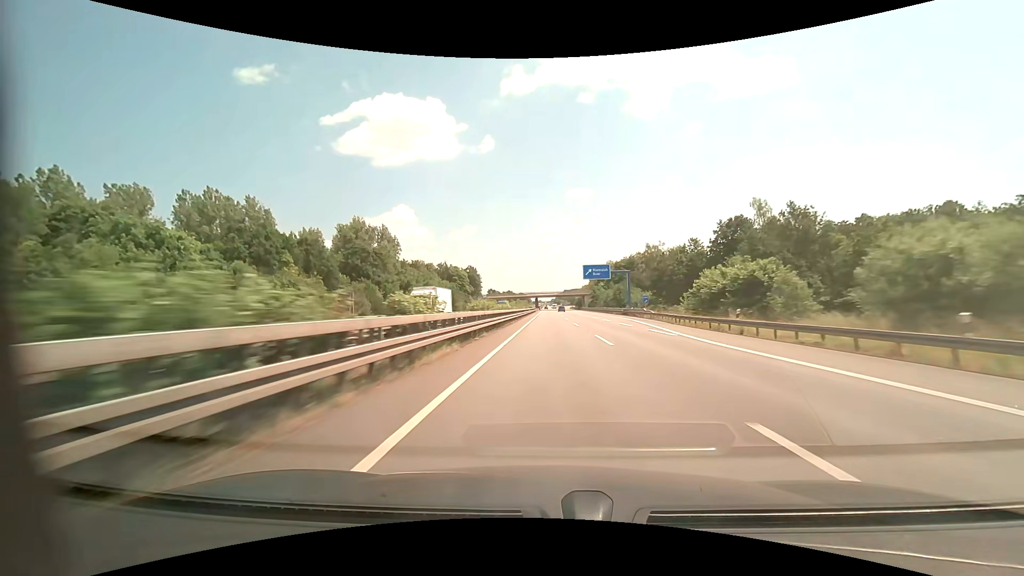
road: motorway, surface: asphalt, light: Day
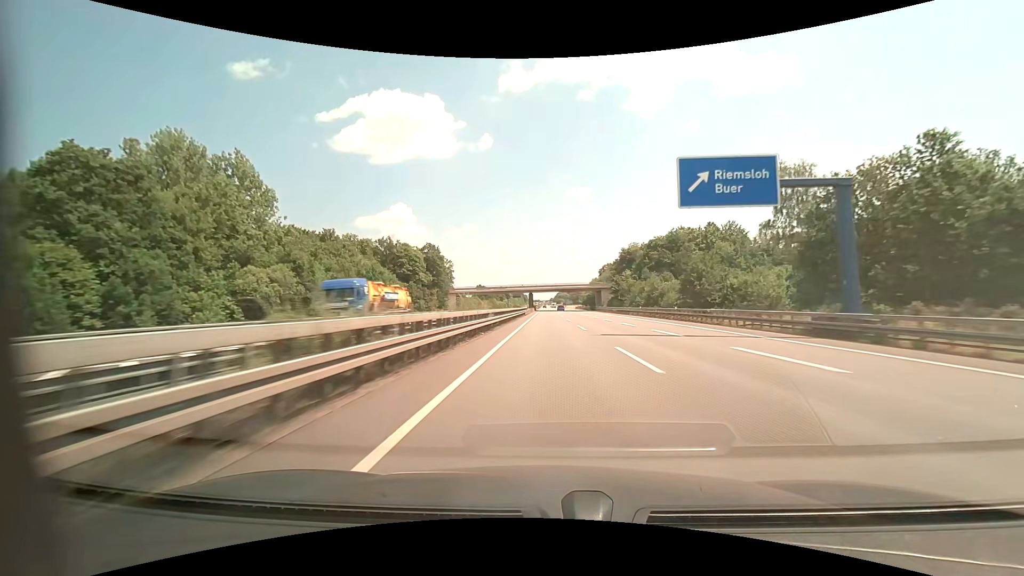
(0.0, +62.1) m; 0°
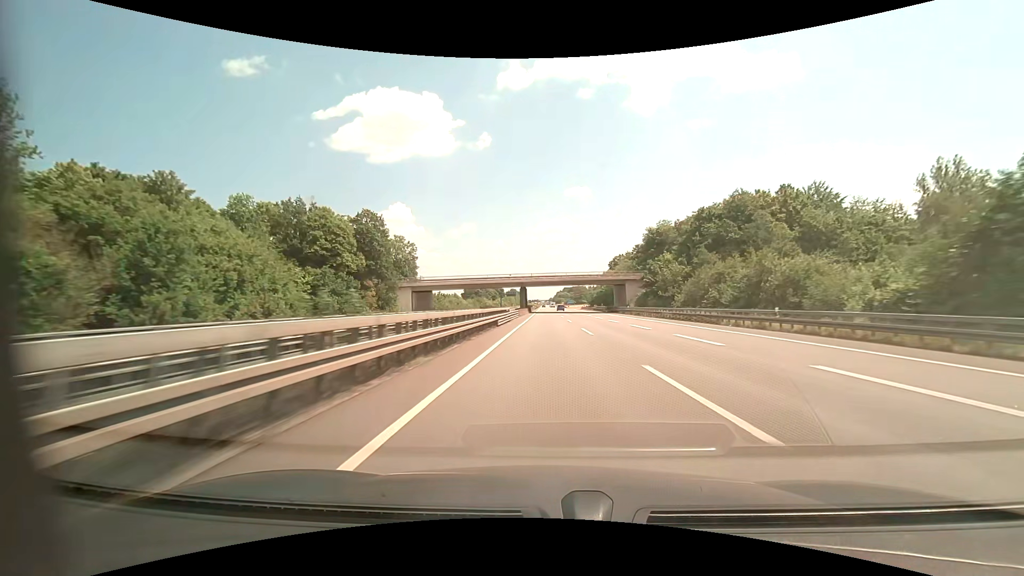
(+0.1, +41.3) m; 0°
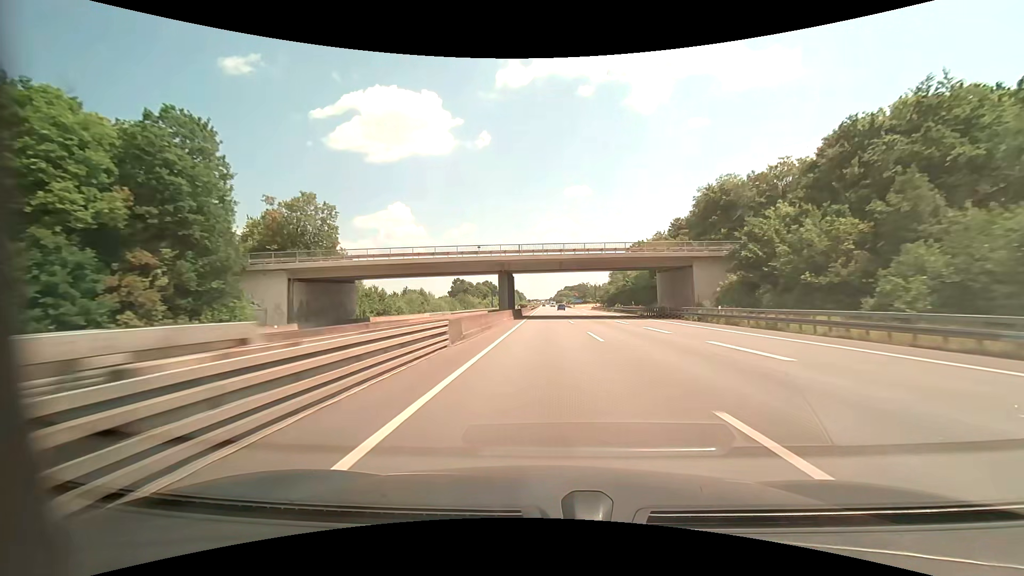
(0.0, +41.2) m; 0°
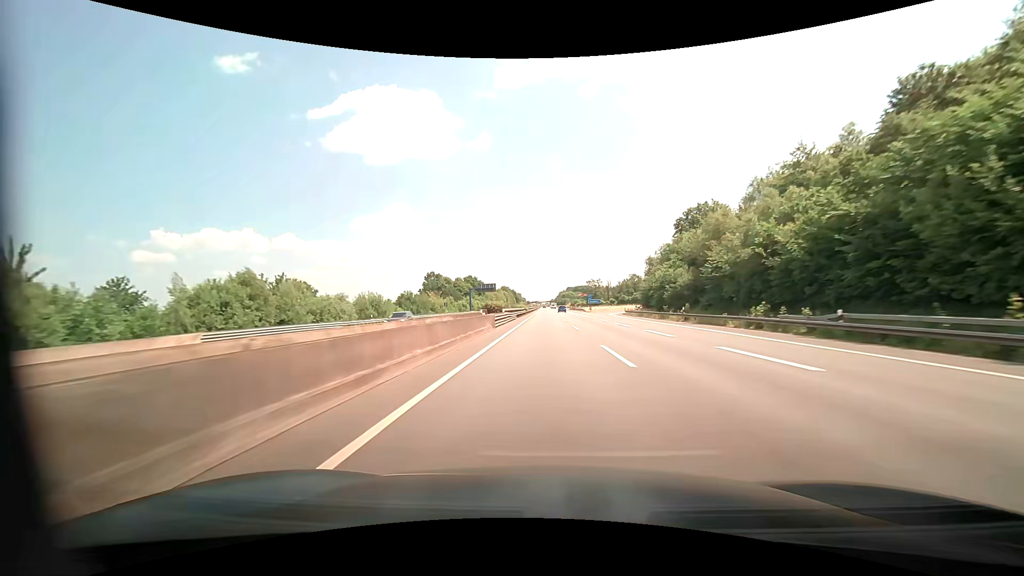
(+0.1, +61.6) m; -1°
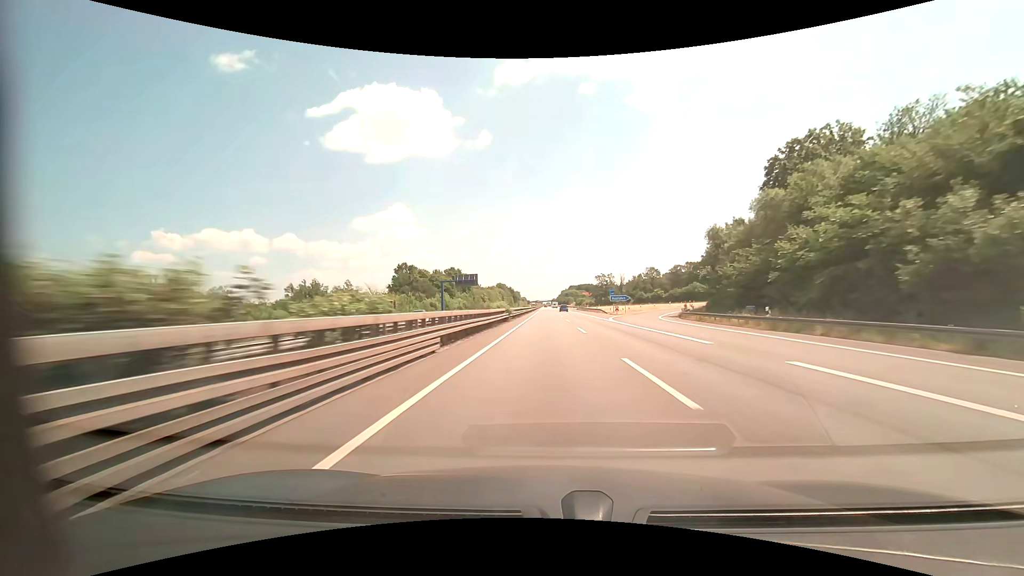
(0.0, +41.0) m; +1°
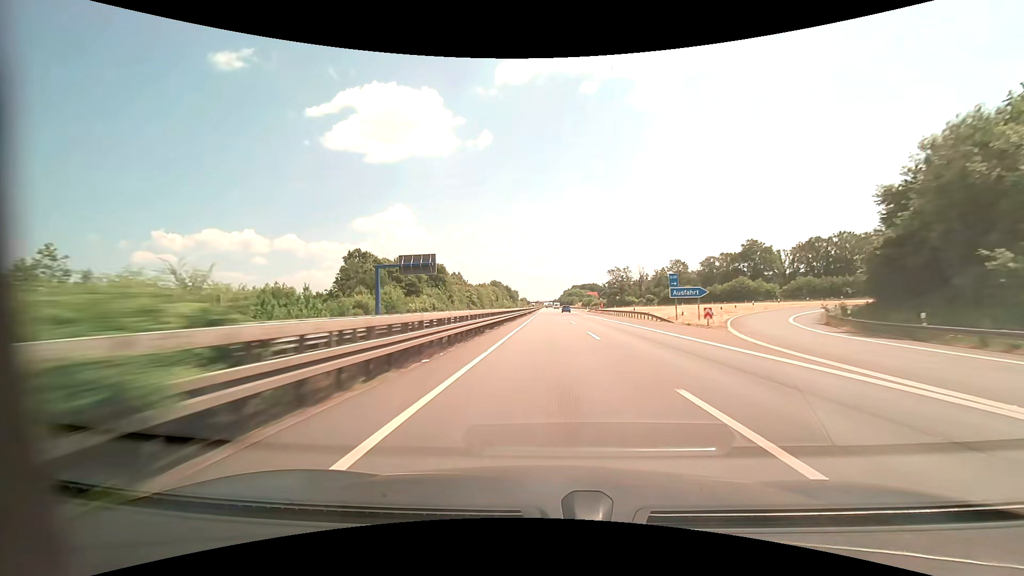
(0.0, +40.9) m; 0°
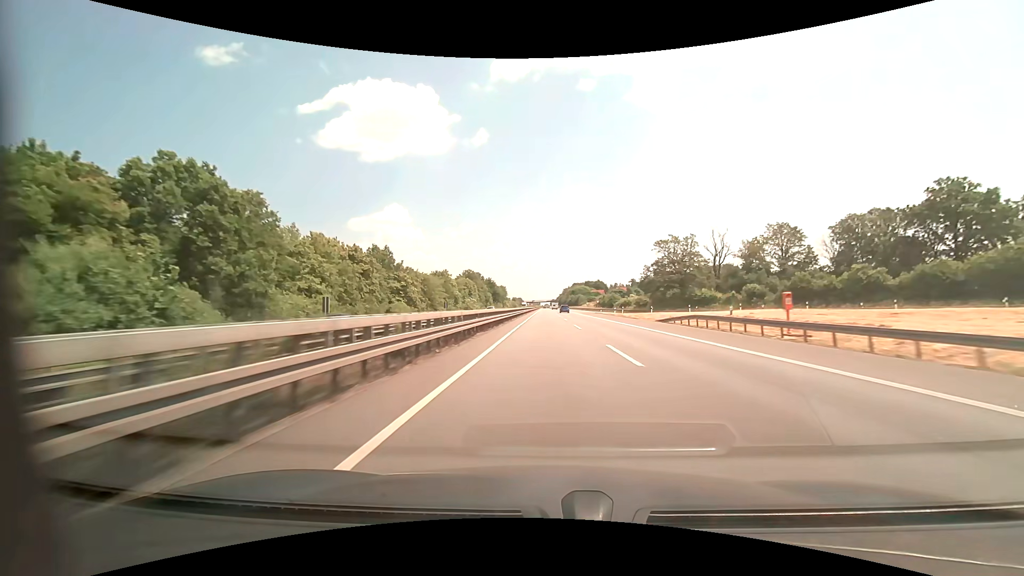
(+0.2, +81.8) m; 0°
(0, +10) (0, +20) (0, +30) (0, +40) (0, +50) (0, +60) (0, +70) (0, +80) (0, +90) (0, +100) m
